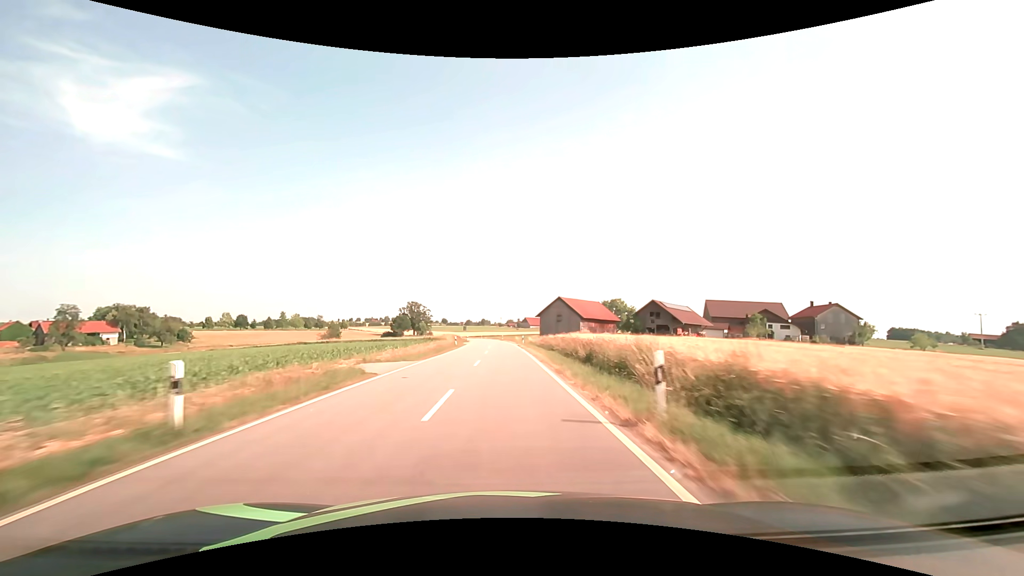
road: tertiary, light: Day
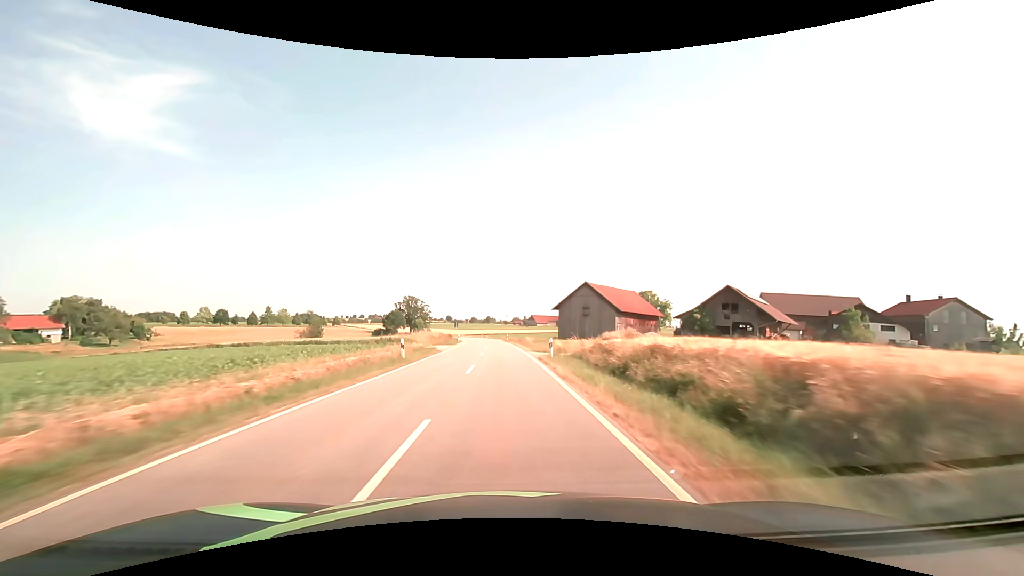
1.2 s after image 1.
(-0.1, +28.3) m; -1°
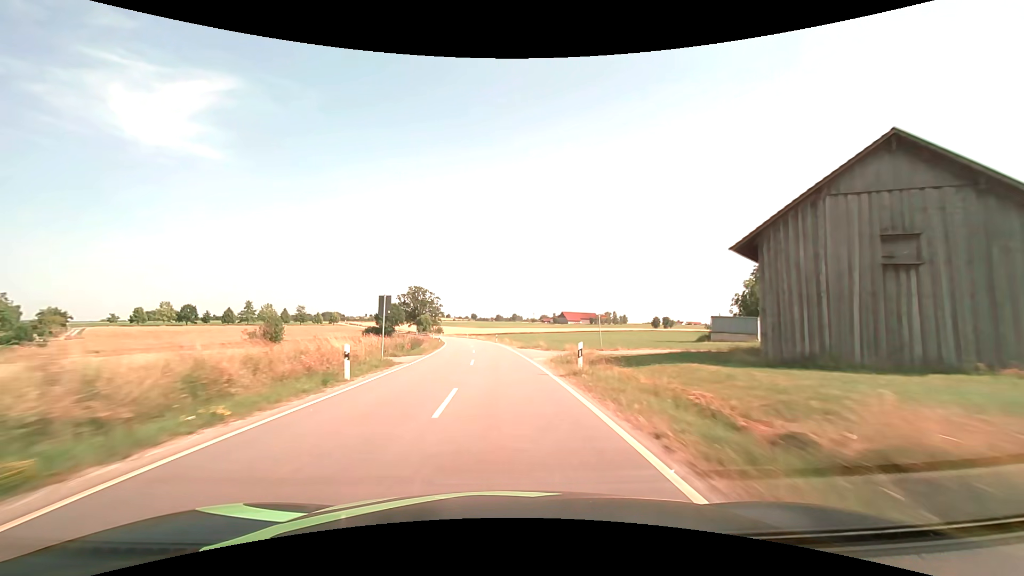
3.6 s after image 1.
(-1.2, +56.8) m; -3°
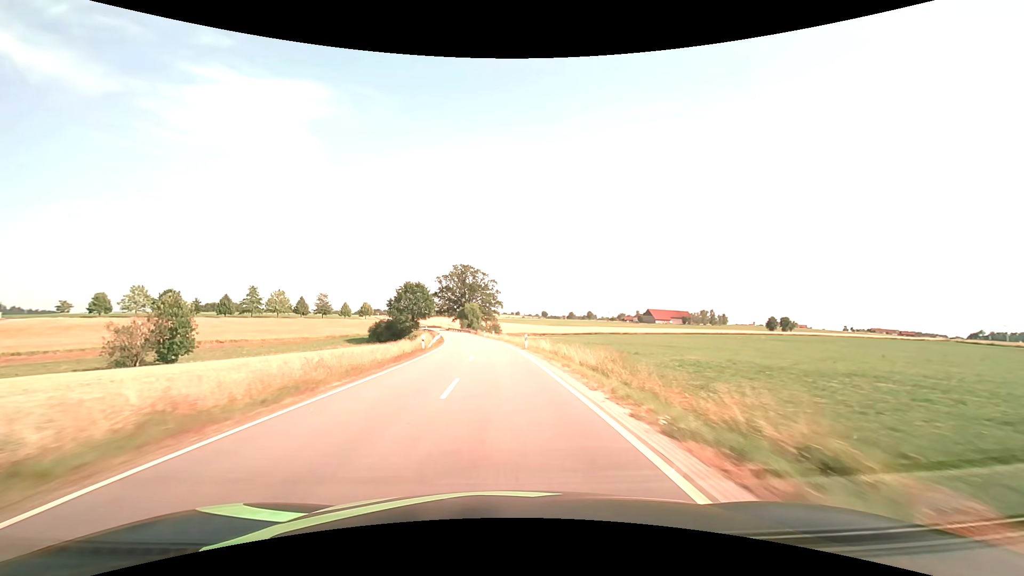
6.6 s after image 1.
(-4.7, +70.9) m; -8°
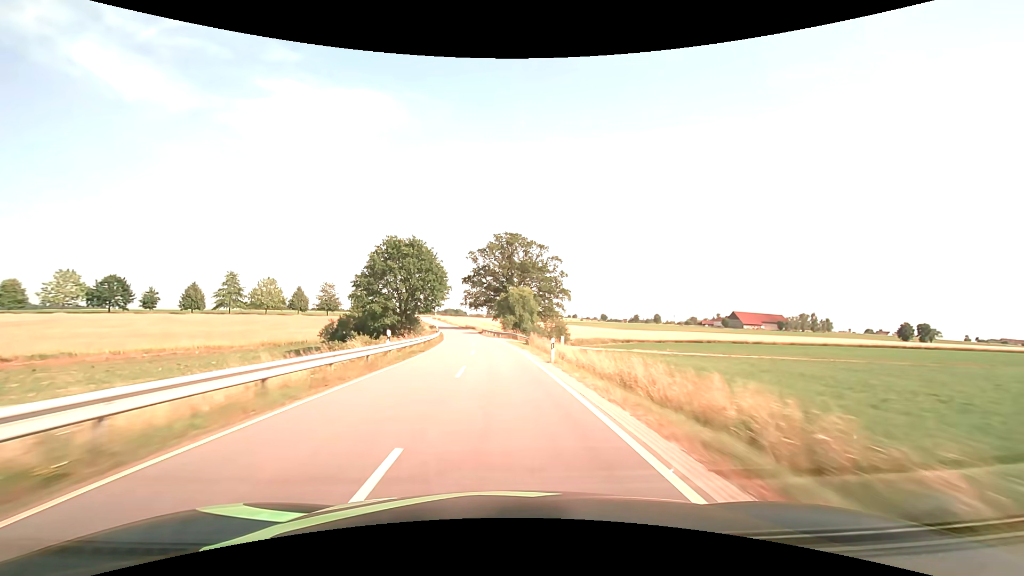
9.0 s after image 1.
(-3.1, +56.8) m; -6°
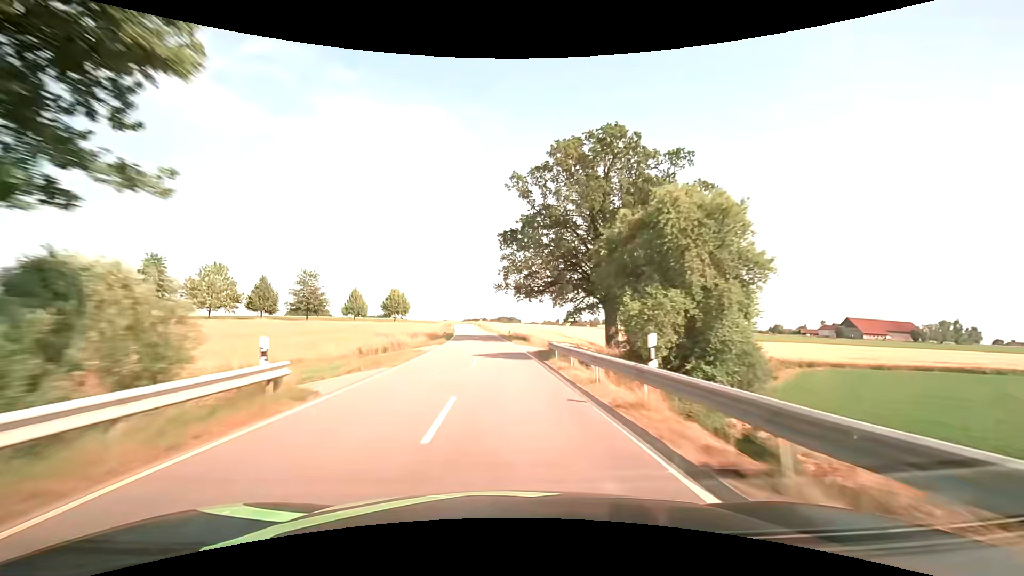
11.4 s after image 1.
(-3.4, +56.6) m; -7°
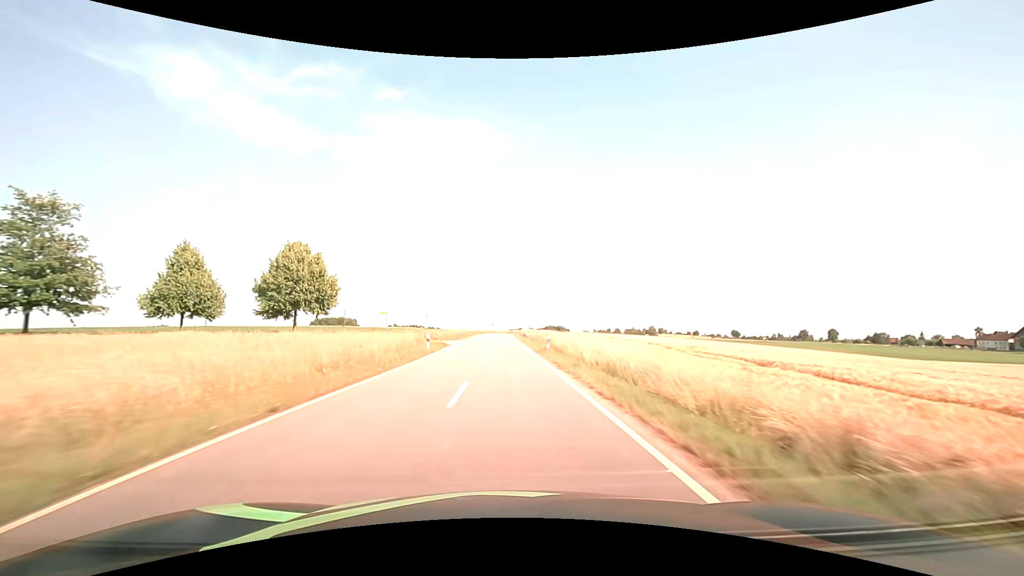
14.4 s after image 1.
(-3.3, +70.4) m; -5°
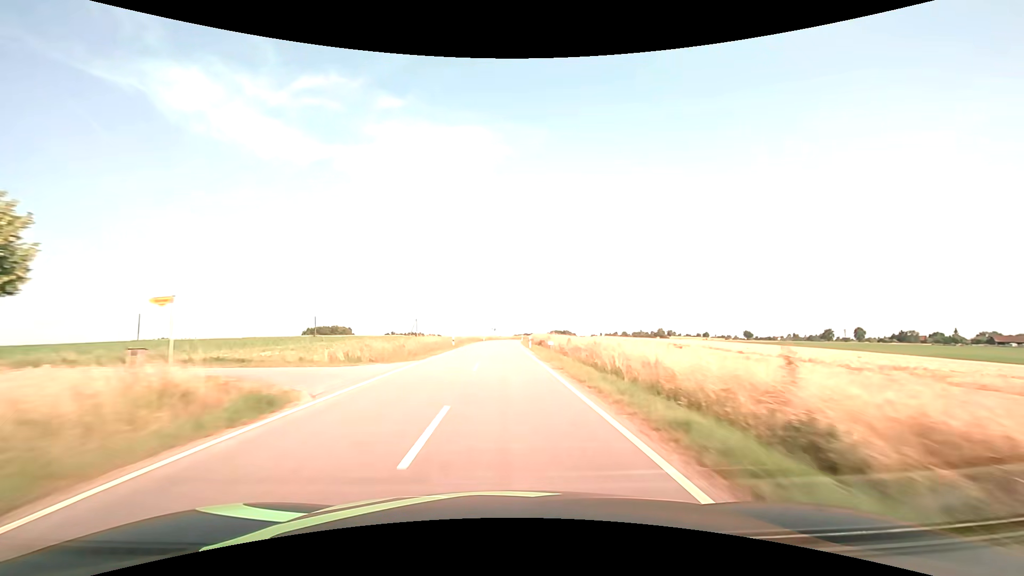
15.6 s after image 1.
(-0.1, +28.2) m; -1°
(0, +10) (0, +20) (0, +30) (0, +40) (0, +50) (0, +60) (0, +70) (0, +80) (0, +90) (+1, +100) m
